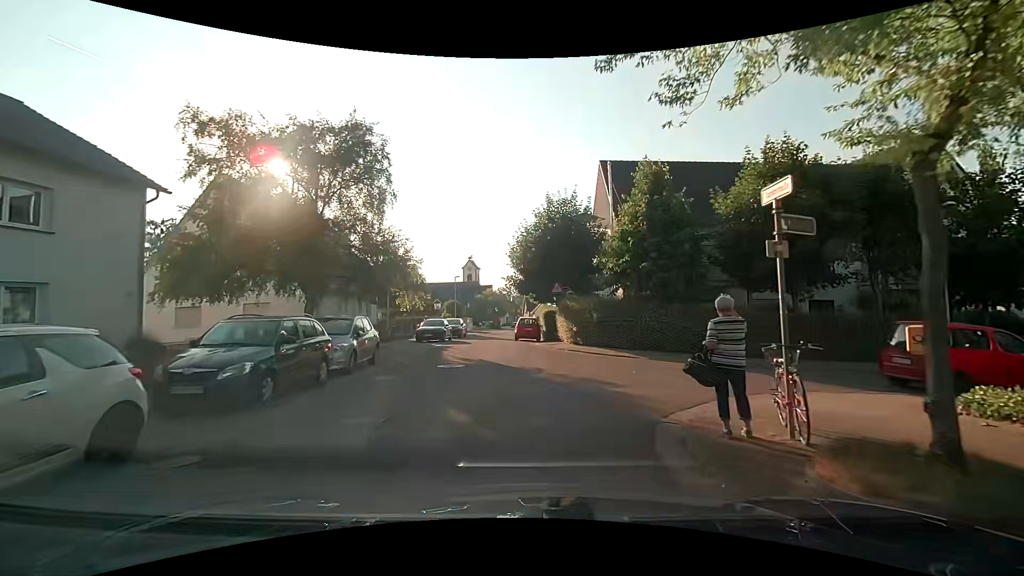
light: Day
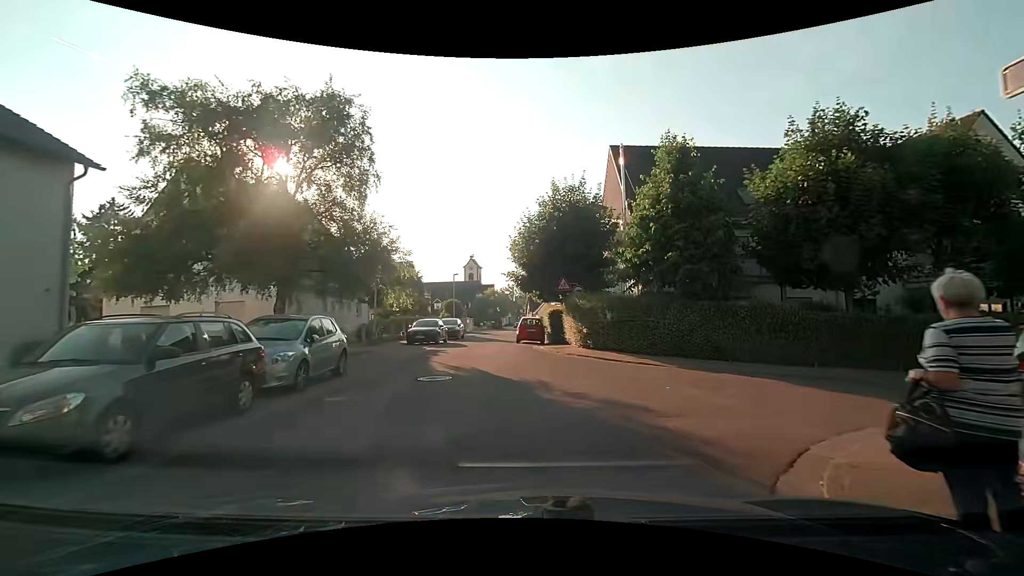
(-0.1, +3.0) m; -2°
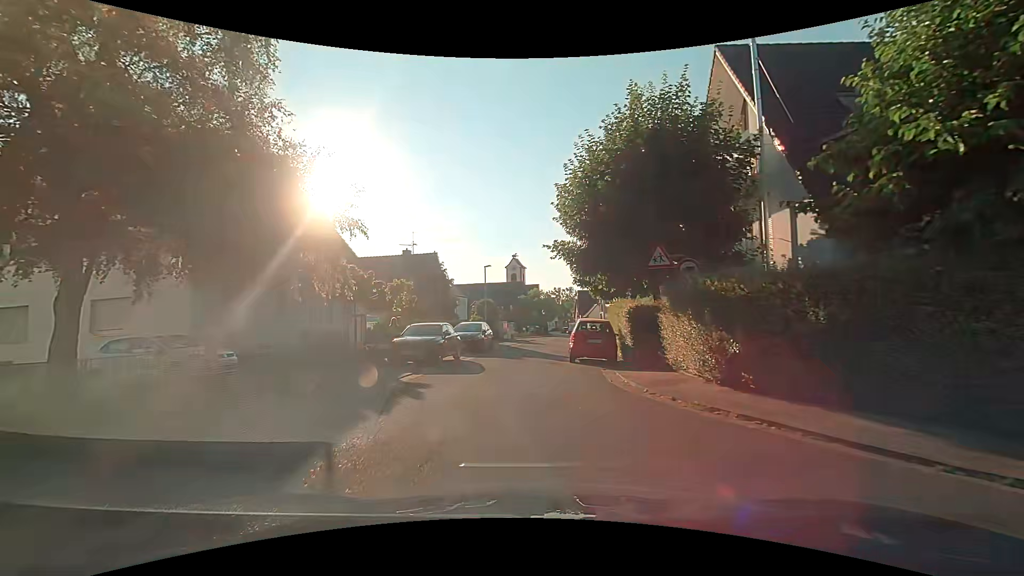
(-0.1, +11.5) m; -4°
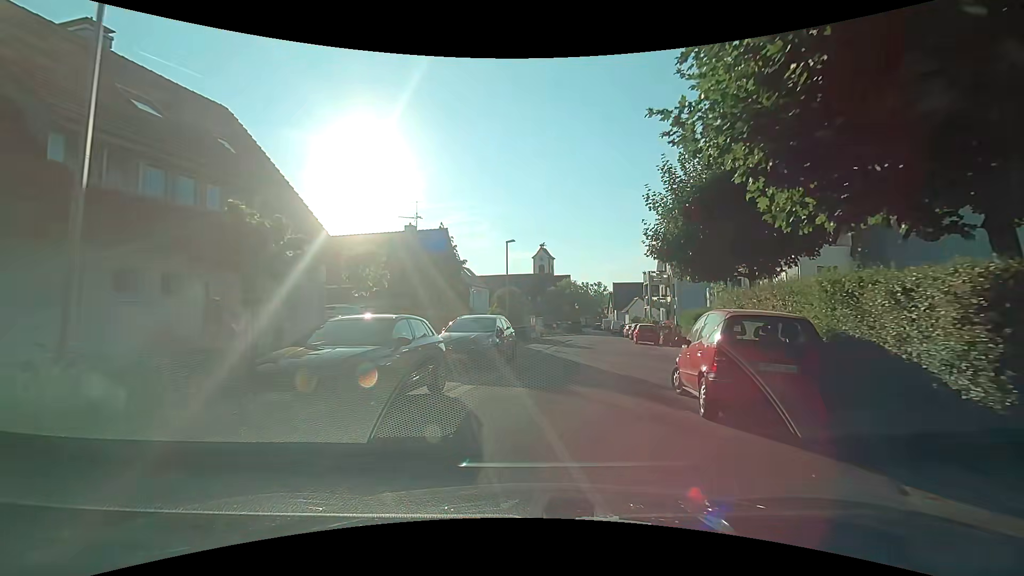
(-0.6, +10.5) m; -2°
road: residential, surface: asphalt
